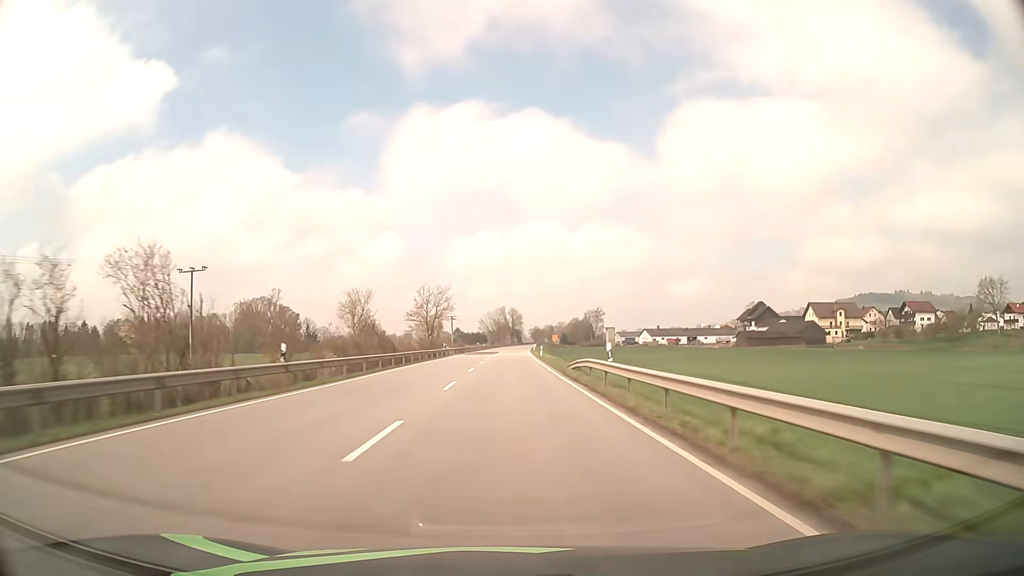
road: primary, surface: asphalt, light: Day
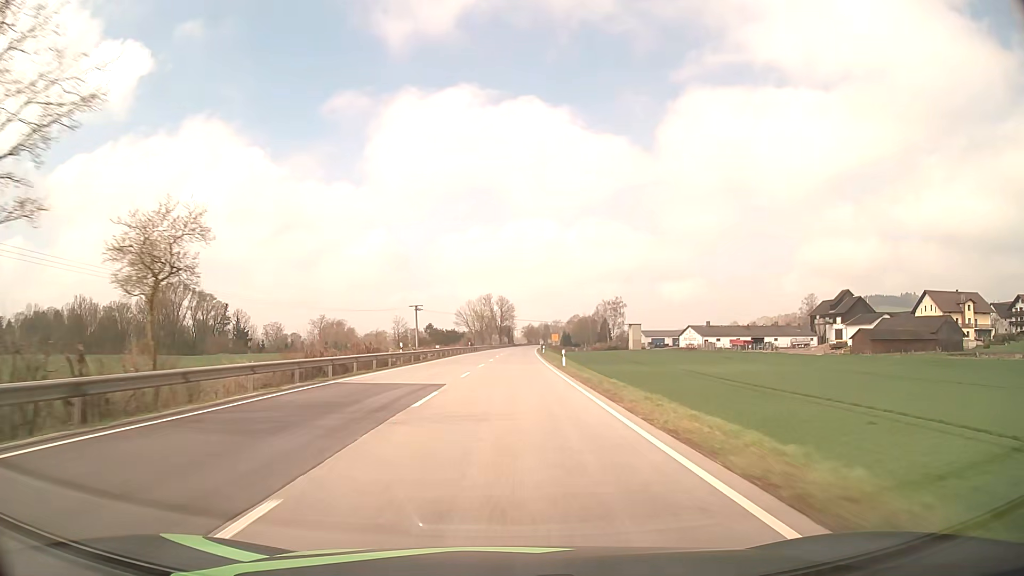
(+0.8, +79.0) m; +1°
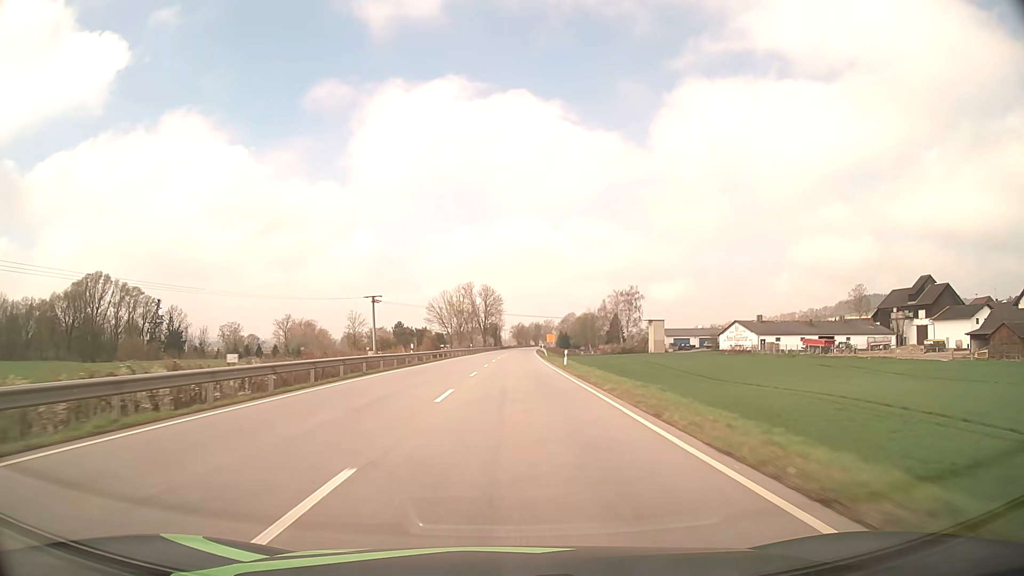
(+0.4, +47.4) m; +1°
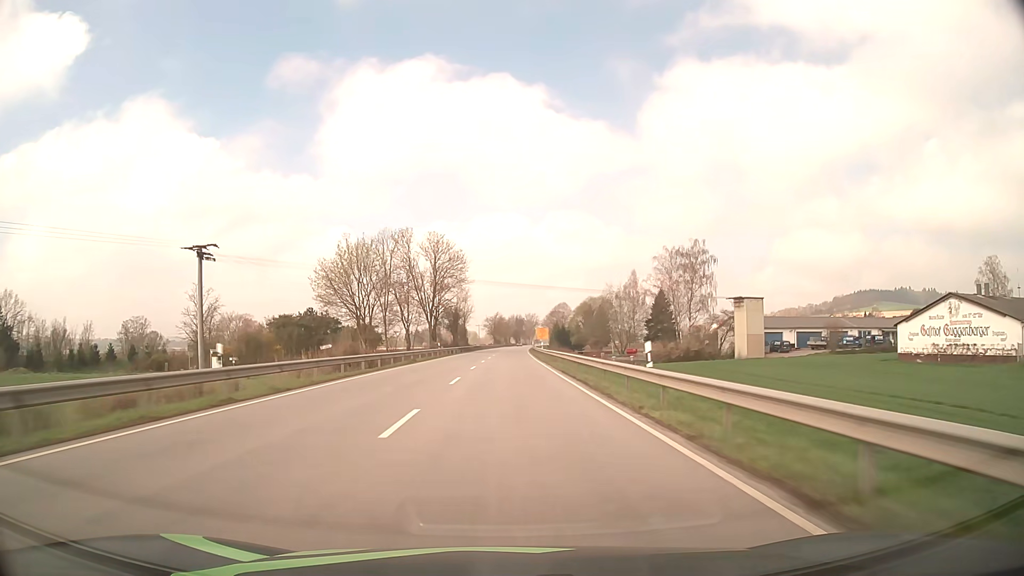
(+1.4, +78.9) m; +2°
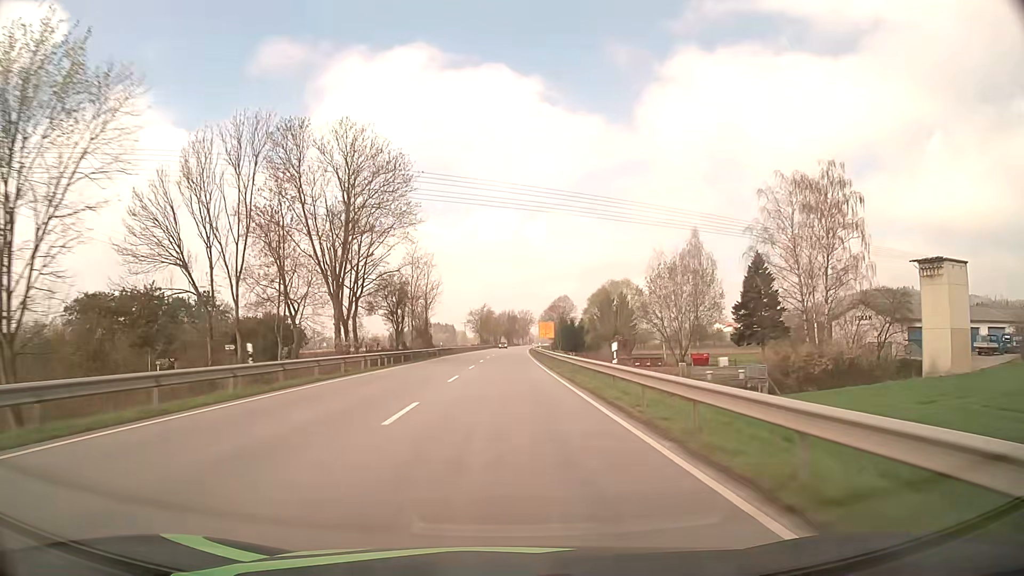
(+0.3, +47.4) m; +1°
(0, +10) (0, +20) (0, +30) (0, +40) (0, +50) (0, +60) (+1, +70) (+1, +80) (+1, +90) (+1, +100) m
